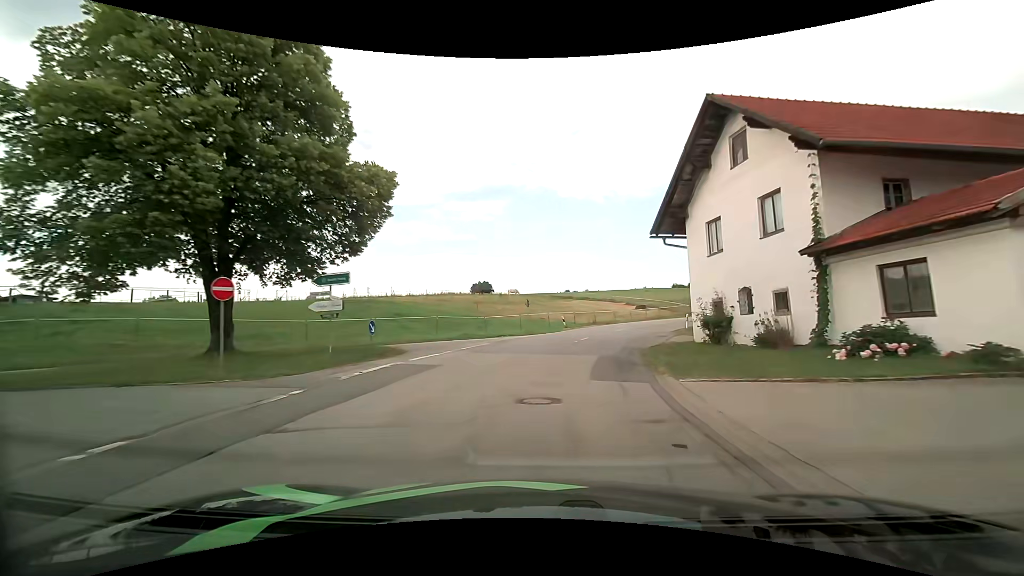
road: tertiary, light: Day
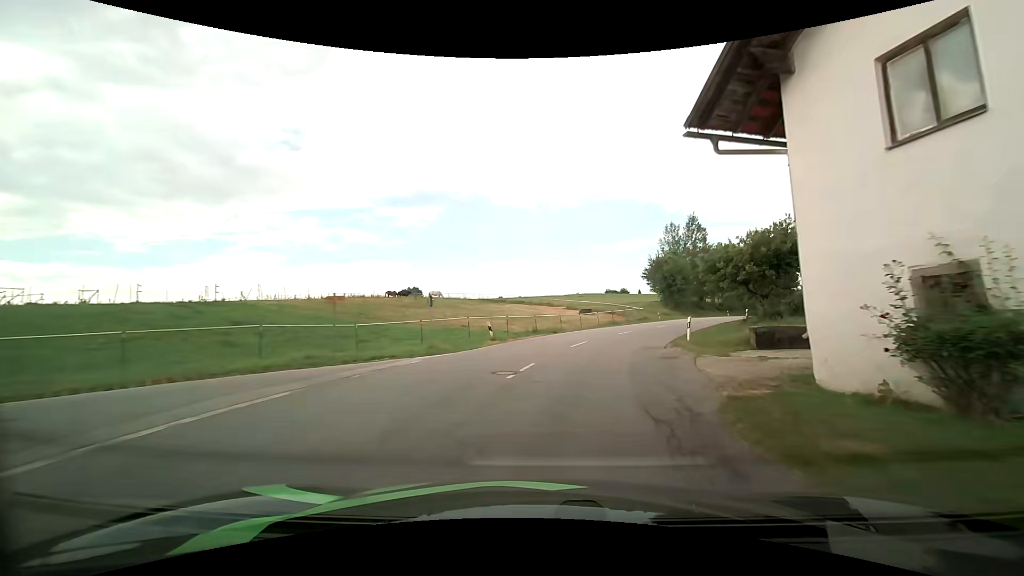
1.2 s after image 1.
(+0.8, +13.9) m; +8°
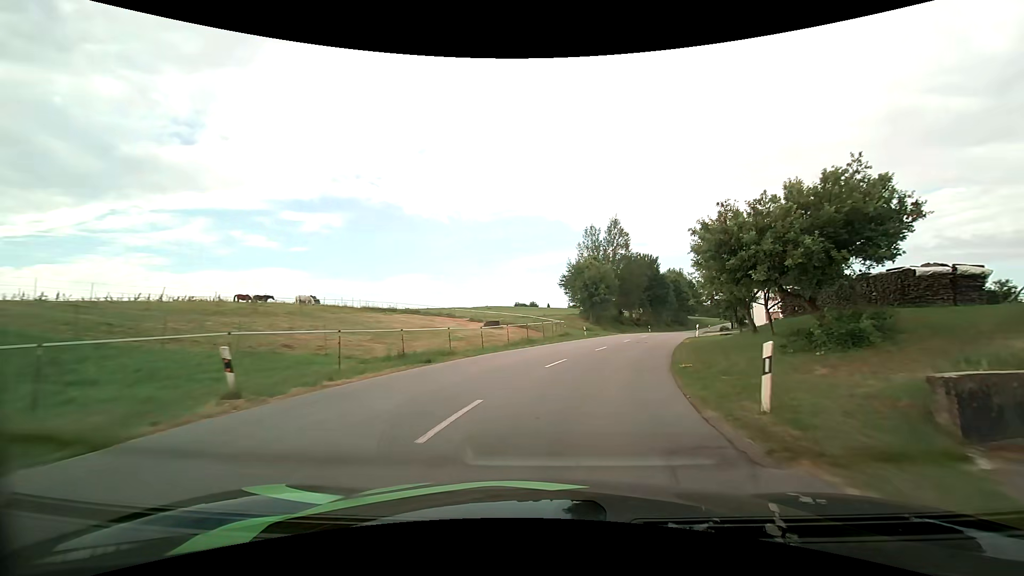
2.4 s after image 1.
(+1.1, +14.1) m; +10°
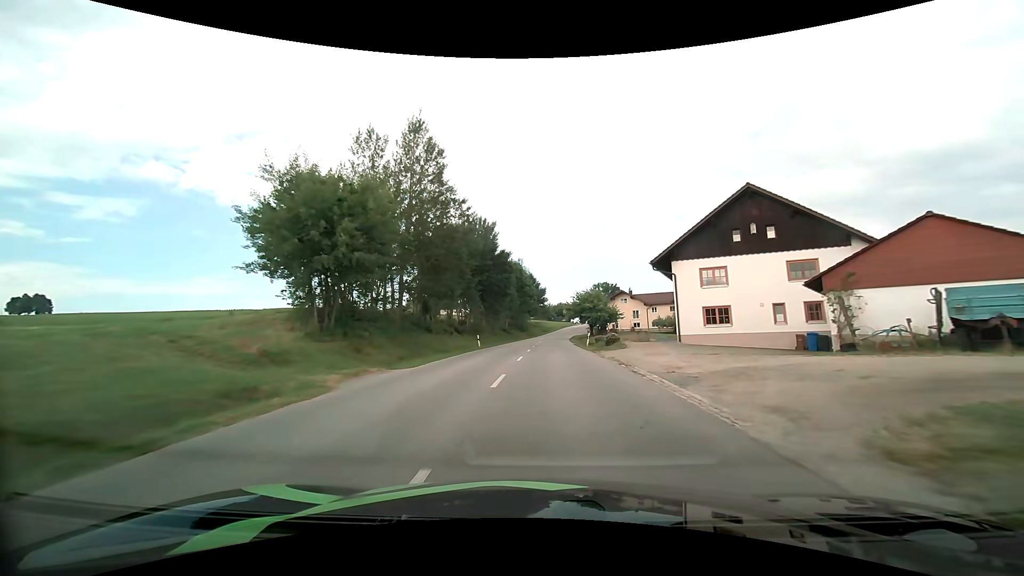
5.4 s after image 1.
(+8.2, +39.5) m; +19°
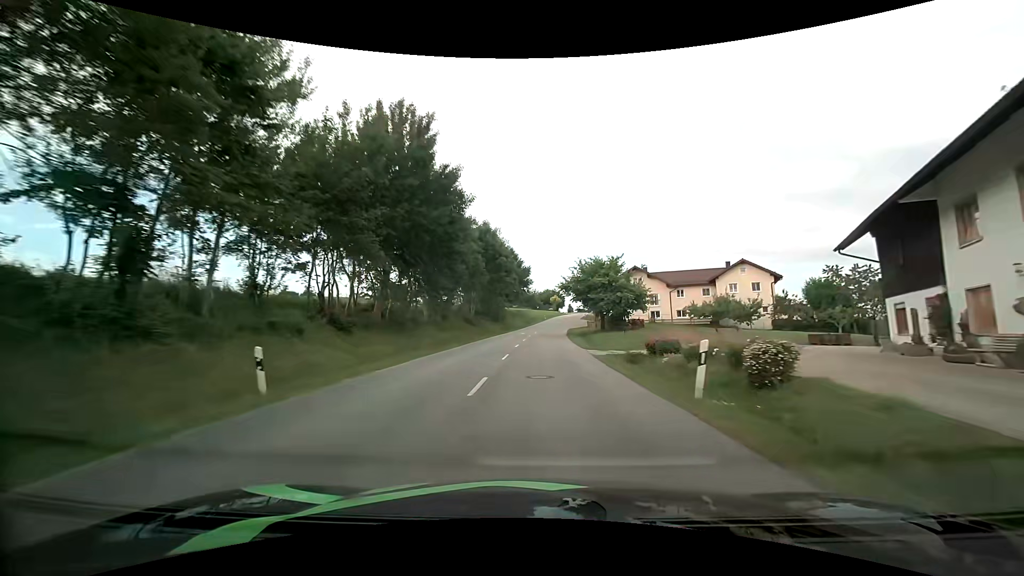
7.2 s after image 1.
(+0.5, +29.2) m; +2°
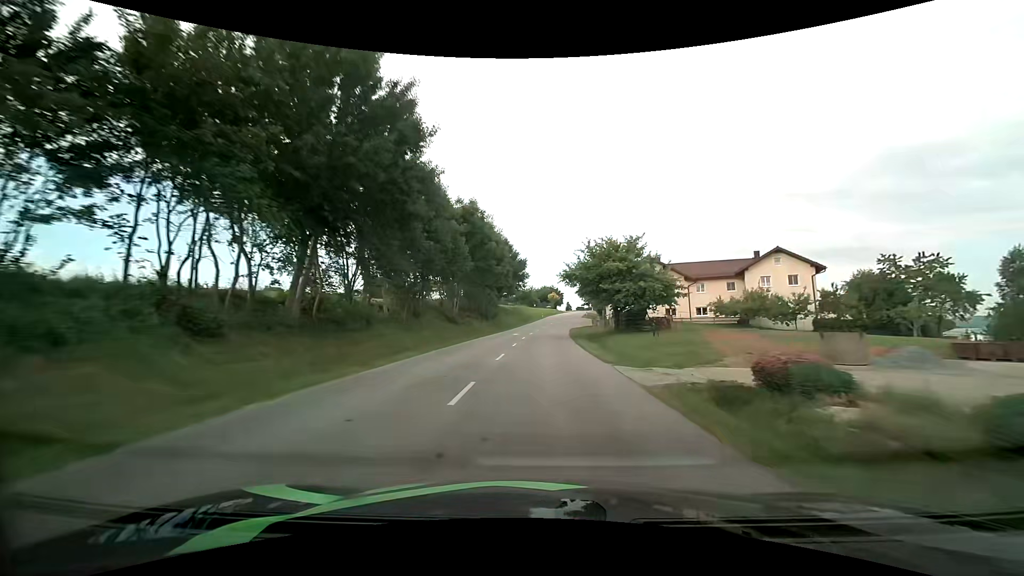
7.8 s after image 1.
(0.0, +10.4) m; +1°
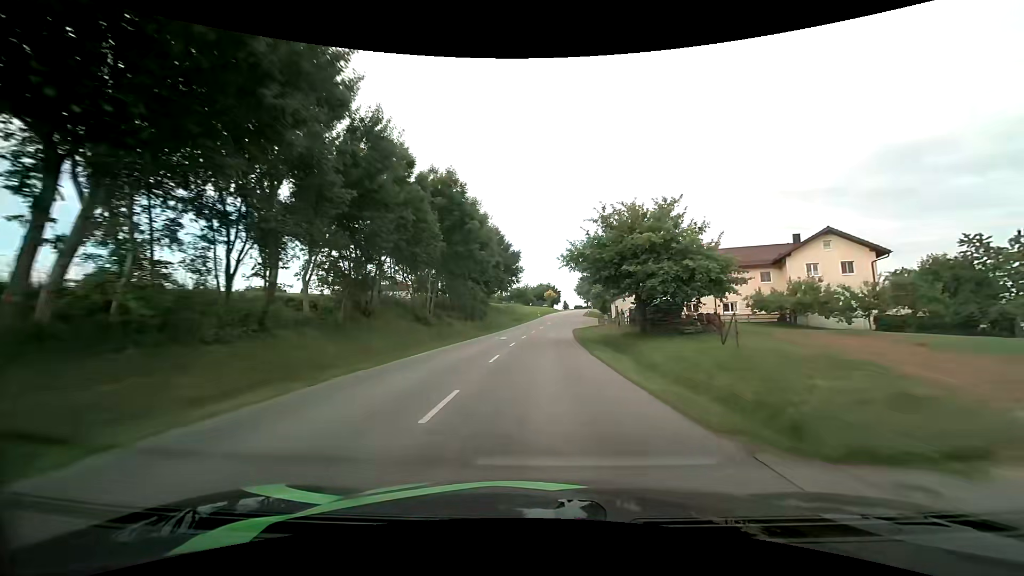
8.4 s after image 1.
(0.0, +10.6) m; 0°
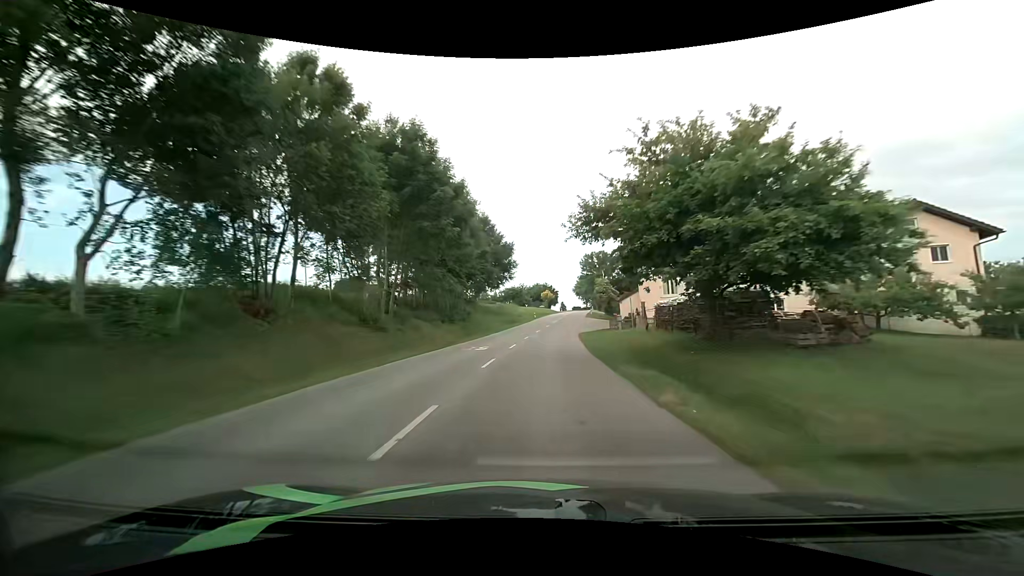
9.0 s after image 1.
(0.0, +10.8) m; 0°
(0, +10) (0, +20) (0, +30) (+1, +40) (+2, +50) (+3, +60) (+4, +70) (+5, +80) (+7, +90) (+8, +100) m
